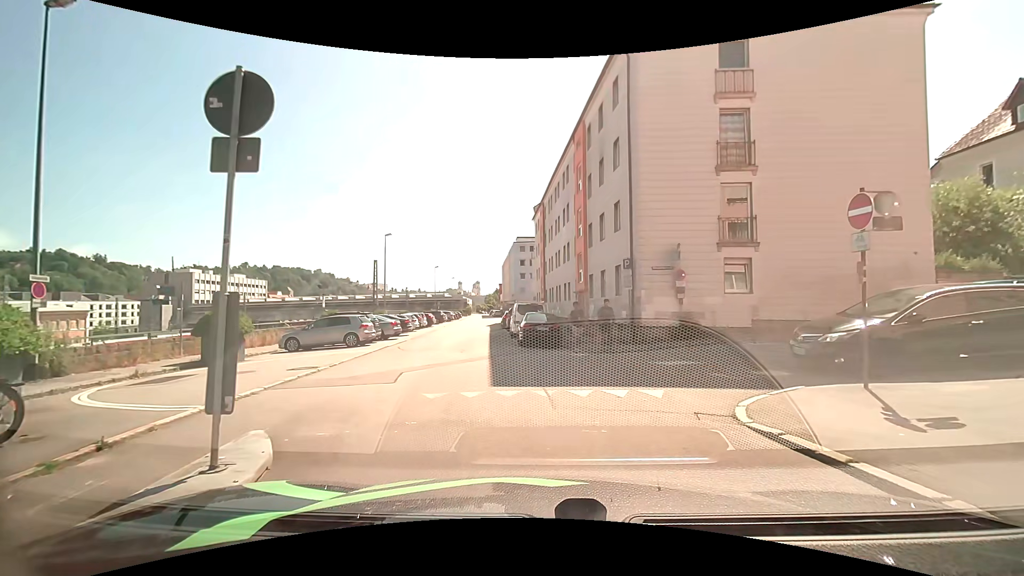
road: residential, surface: asphalt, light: Day
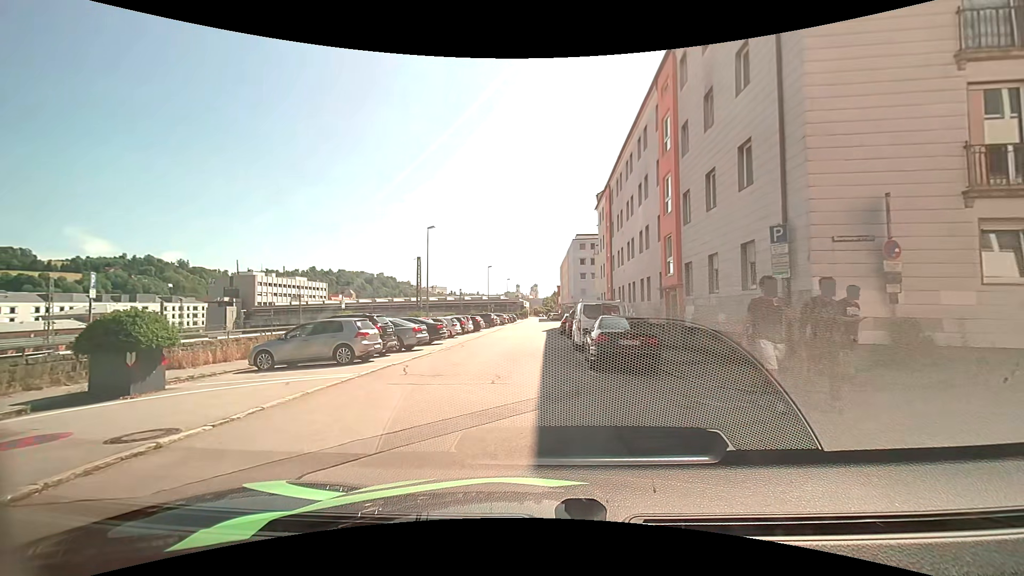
(-0.3, +7.4) m; -5°
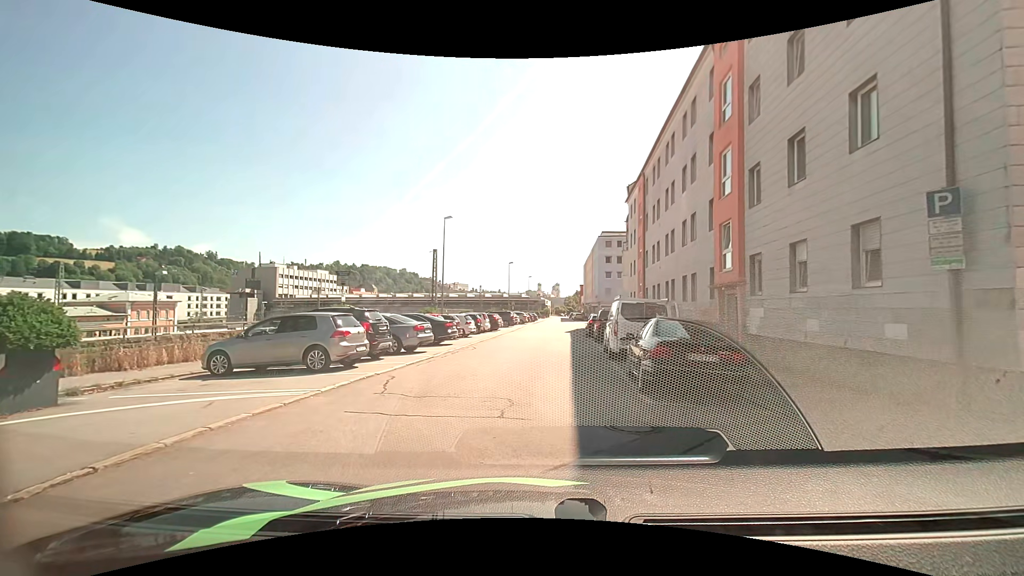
(-0.2, +3.6) m; -5°
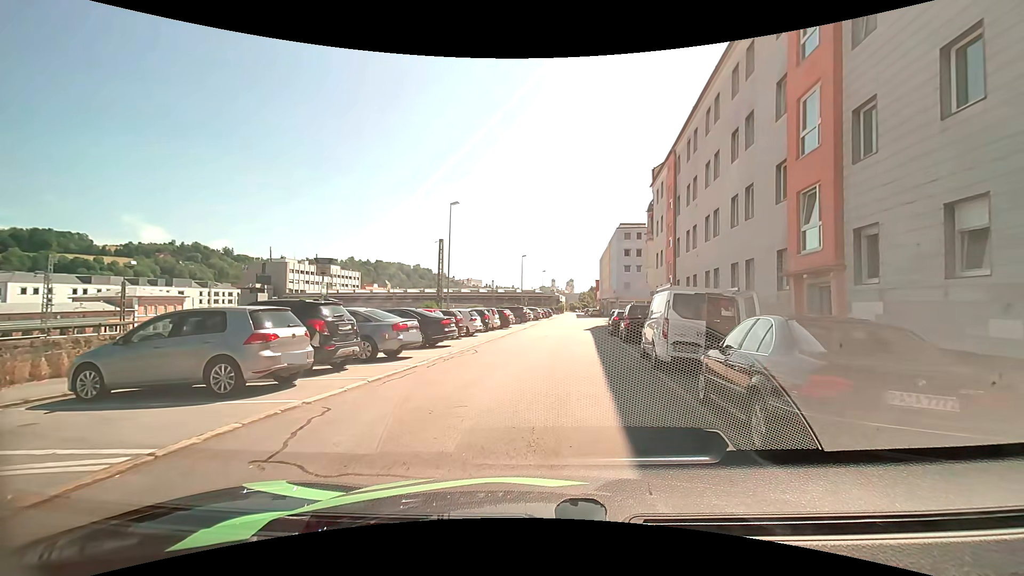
(0.0, +4.3) m; 0°
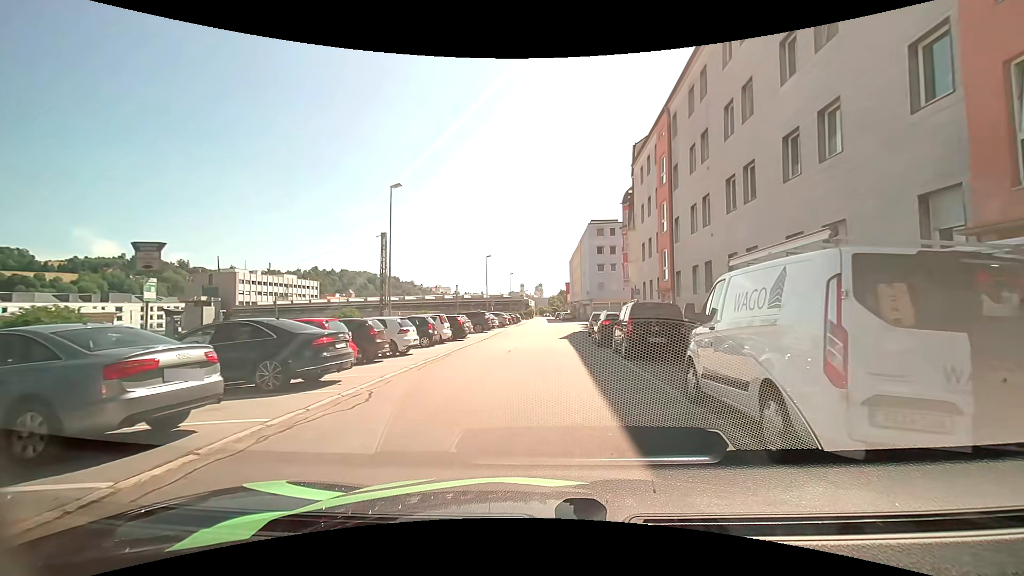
(+0.2, +7.9) m; +2°
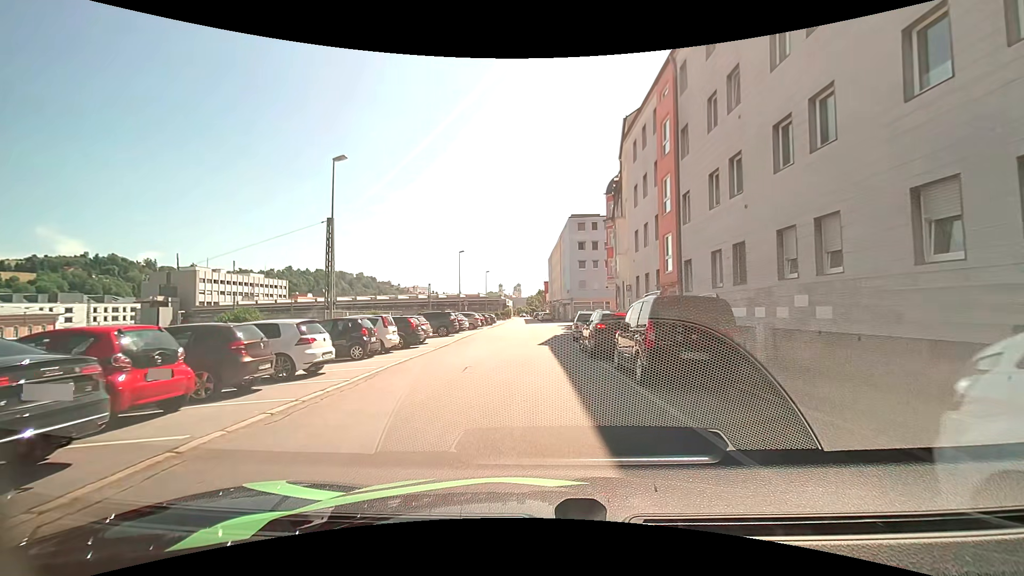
(+0.2, +5.7) m; +3°
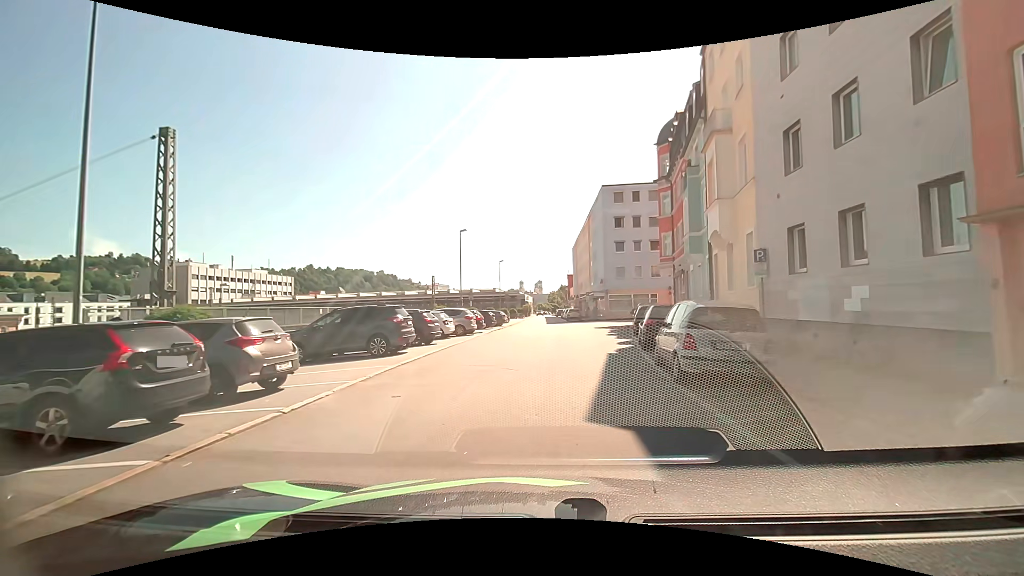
(-0.2, +16.4) m; -3°
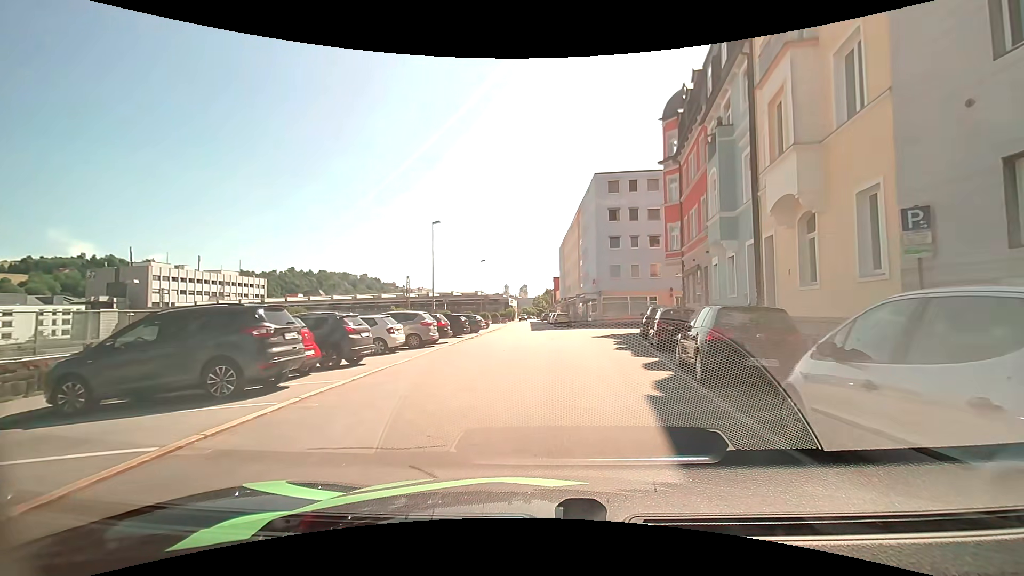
(+0.2, +7.1) m; +2°
(0, +10) (+1, +20) (+2, +30) (+2, +40) (+1, +50) (+1, +60) (+1, +70) (0, +80) (0, +90) (0, +100) m
